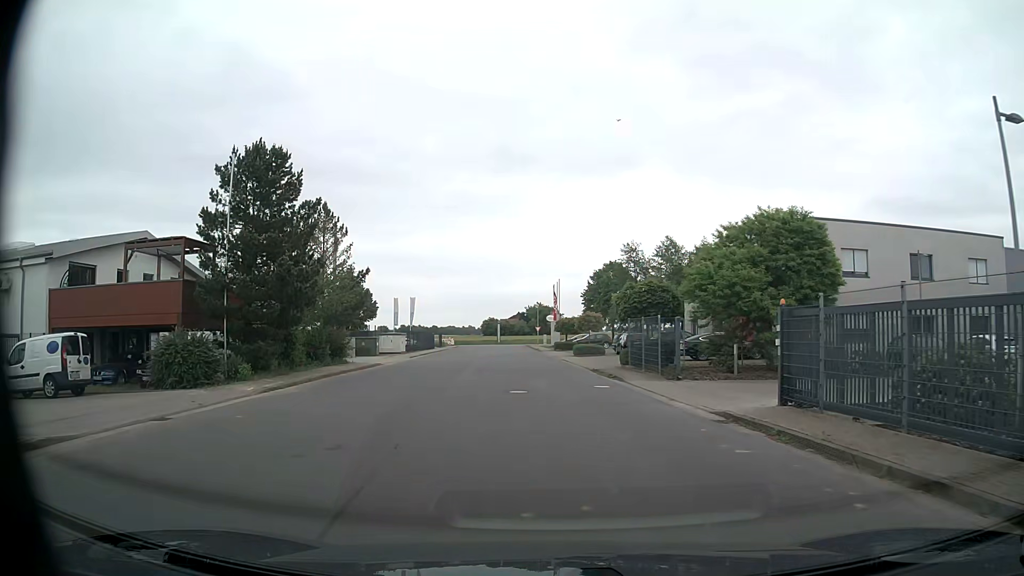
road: unclassified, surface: asphalt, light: Day
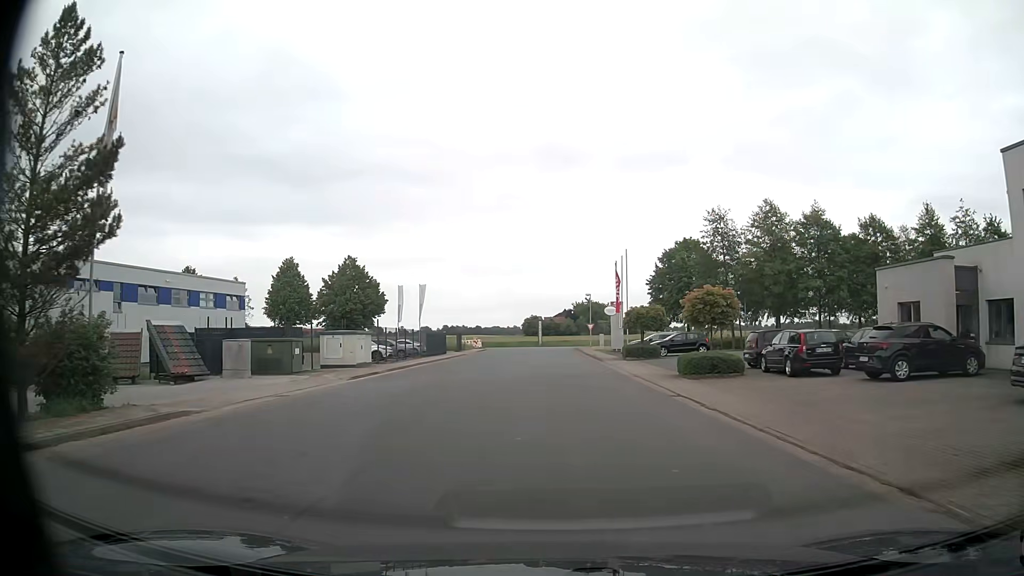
(-0.9, +24.3) m; -3°
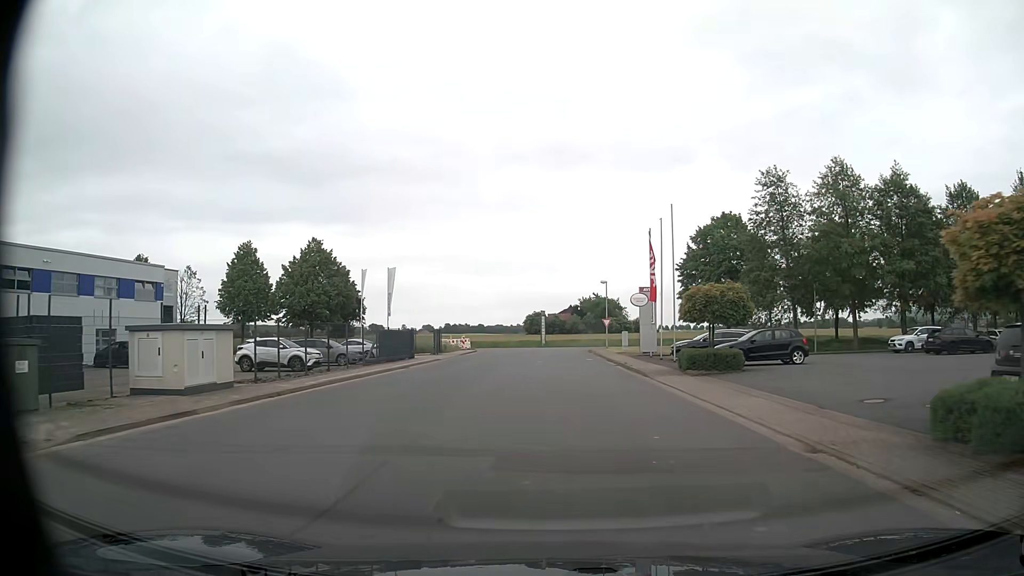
(-0.2, +15.9) m; -1°
(0, +10) (0, +20) (0, +30) (0, +40) (0, +50) (0, +60) (+5, +69) (+14, +69) (+24, +67) (+34, +65) m
